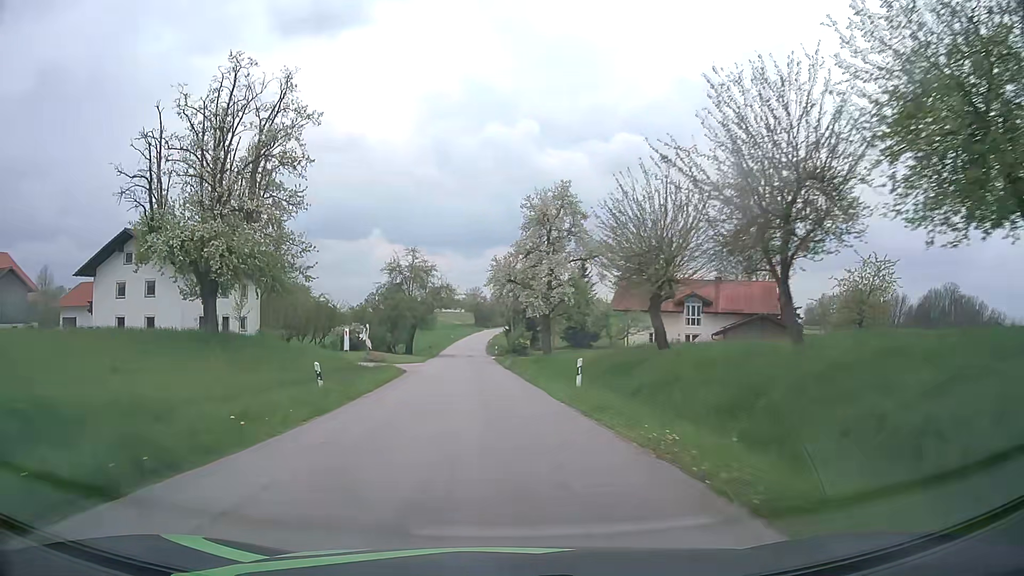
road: tertiary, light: Day
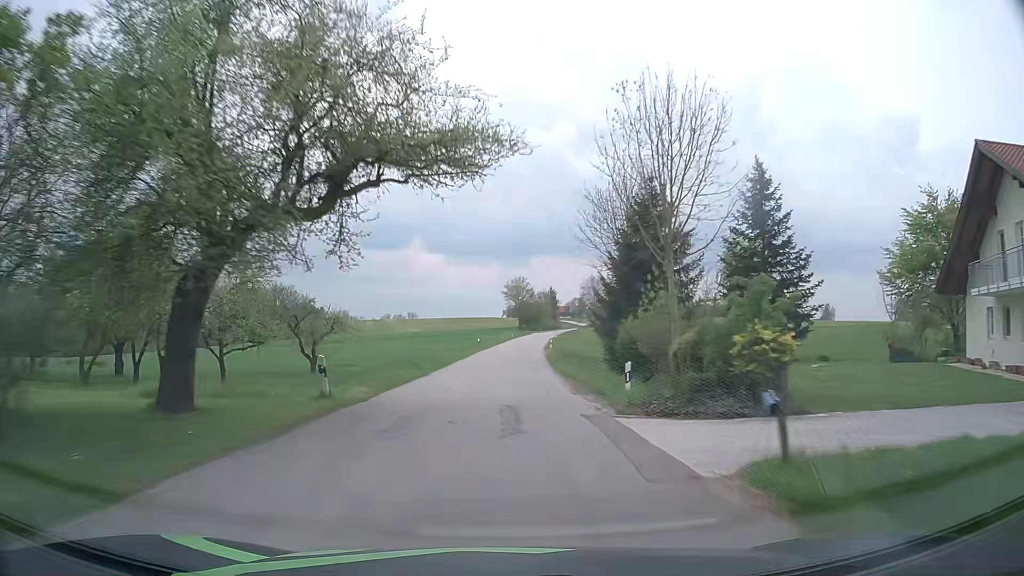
(-3.1, +54.6) m; -4°
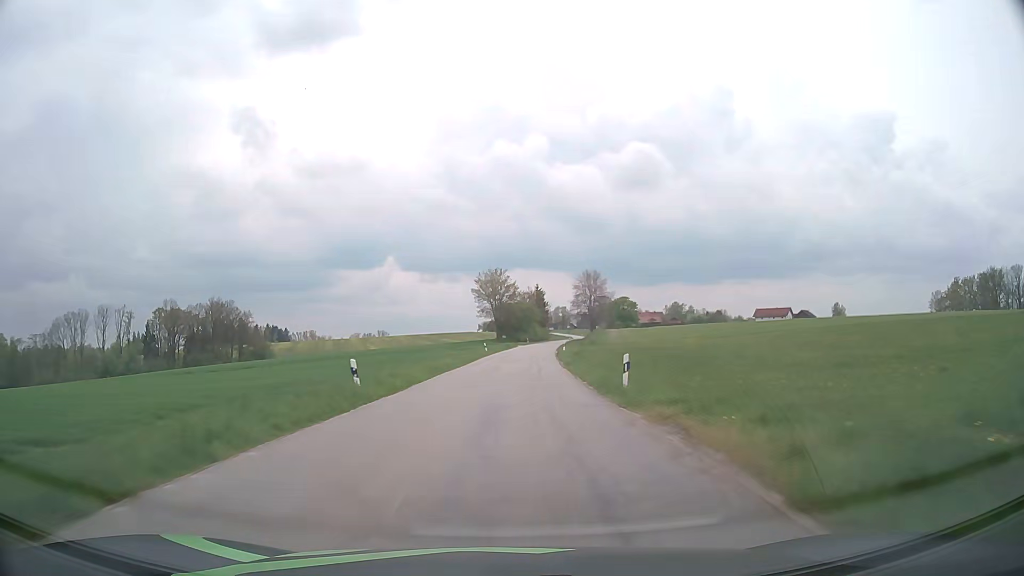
(+0.3, +47.4) m; +1°
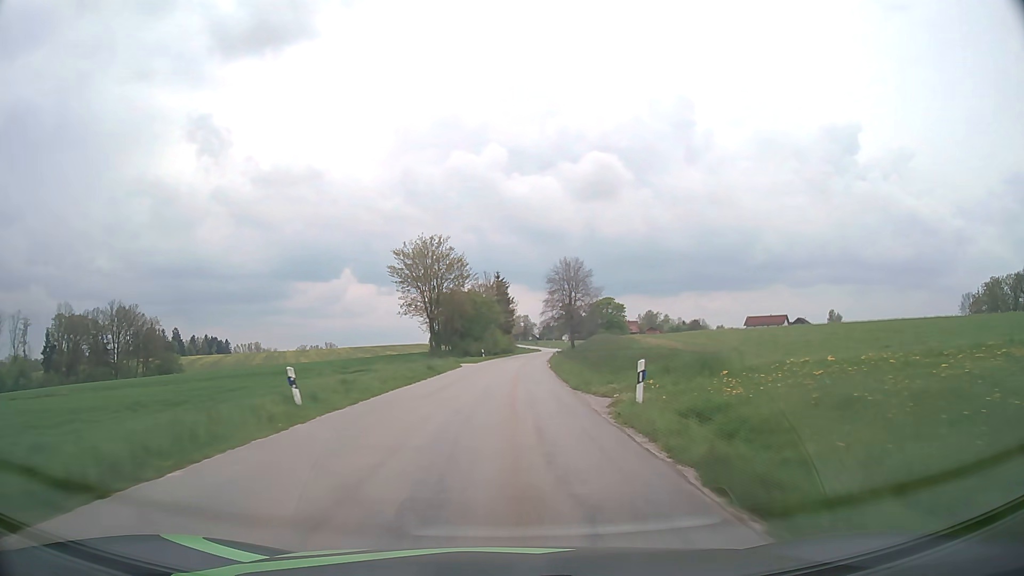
(+1.6, +47.7) m; +4°
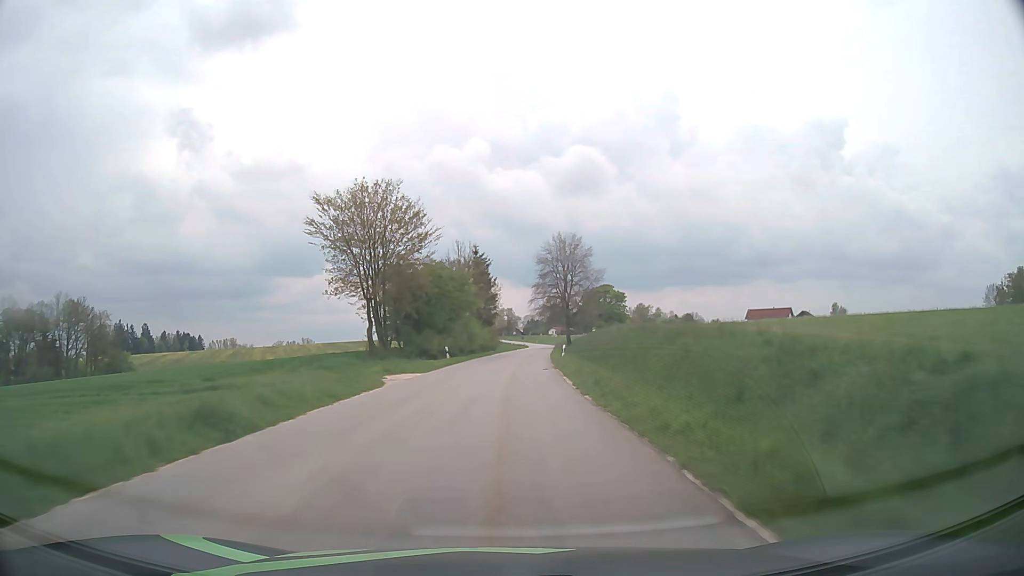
(+0.2, +23.6) m; +1°
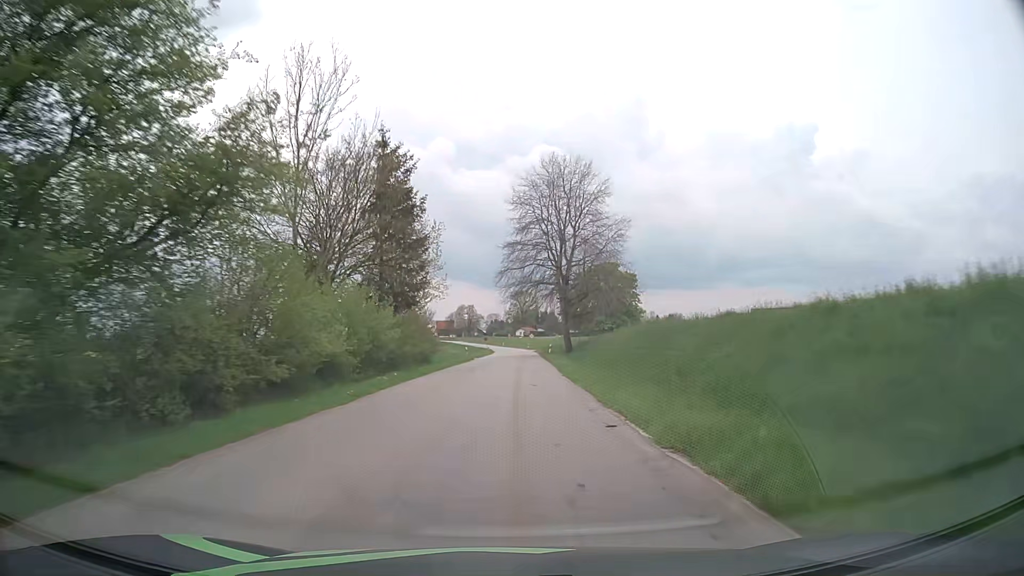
(+1.0, +46.3) m; +3°
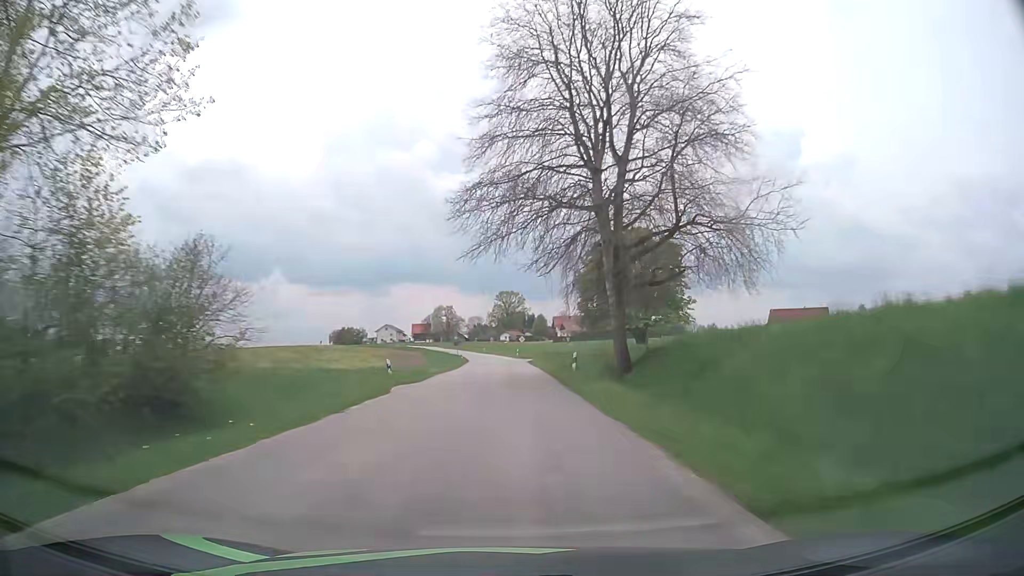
(+0.6, +34.1) m; +1°
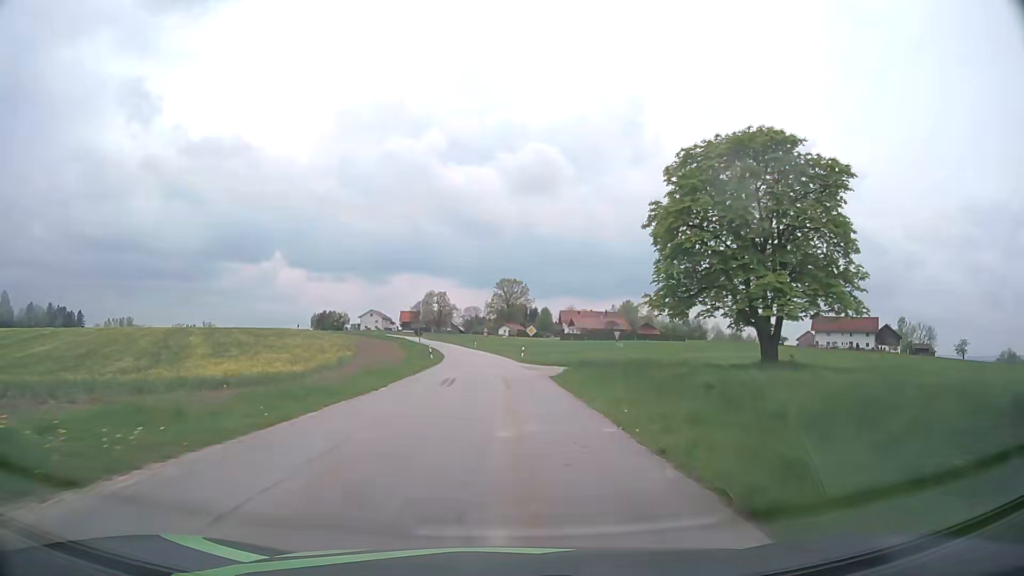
(+0.1, +33.1) m; 0°
(0, +10) (0, +20) (0, +30) (-1, +40) (-1, +50) (-2, +60) (-3, +70) (-4, +80) (-5, +90) (-7, +100) m
